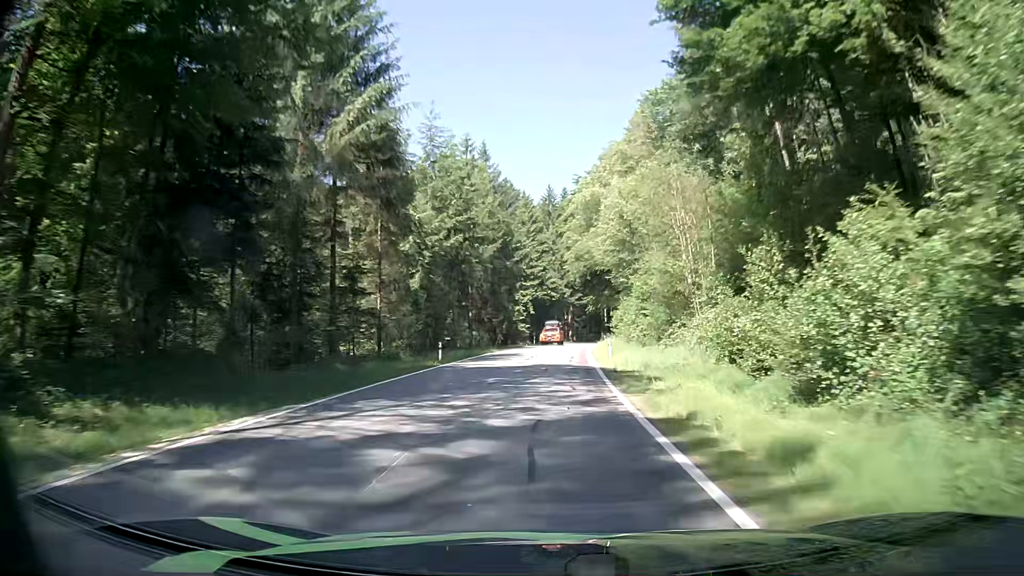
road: tertiary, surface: asphalt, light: Day
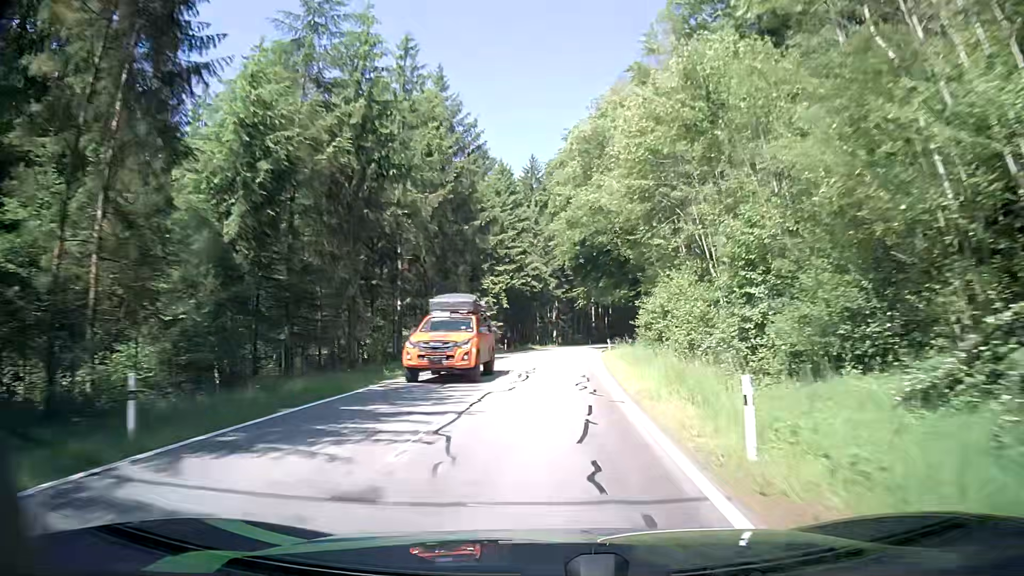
(+0.4, +21.2) m; +2°
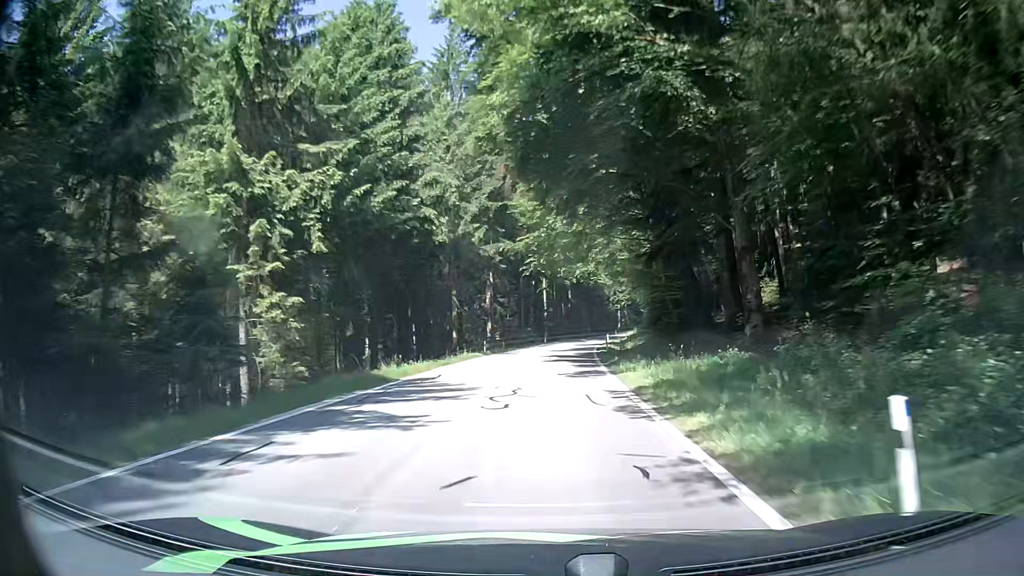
(+1.5, +41.9) m; +3°
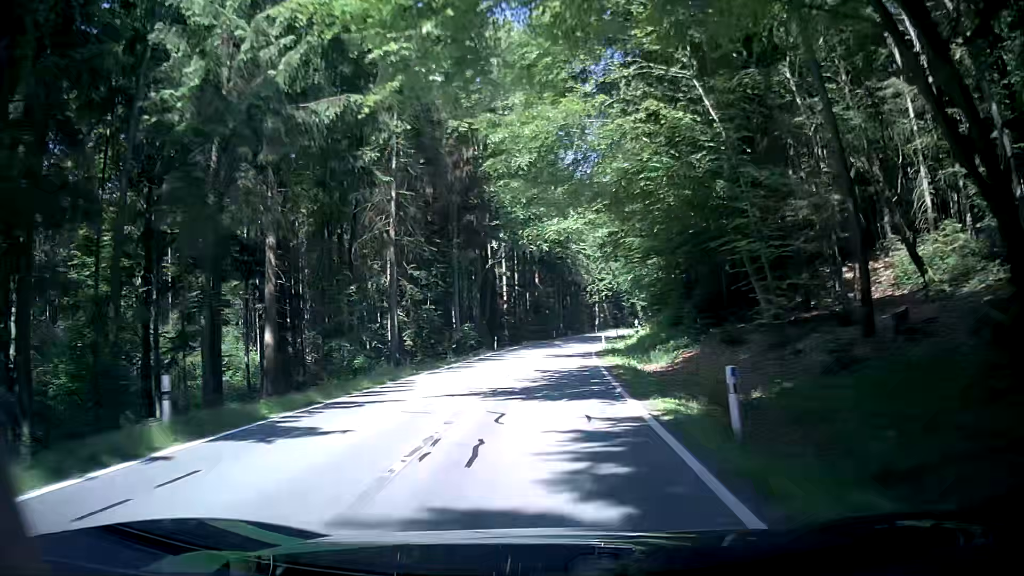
(+1.4, +31.5) m; +4°
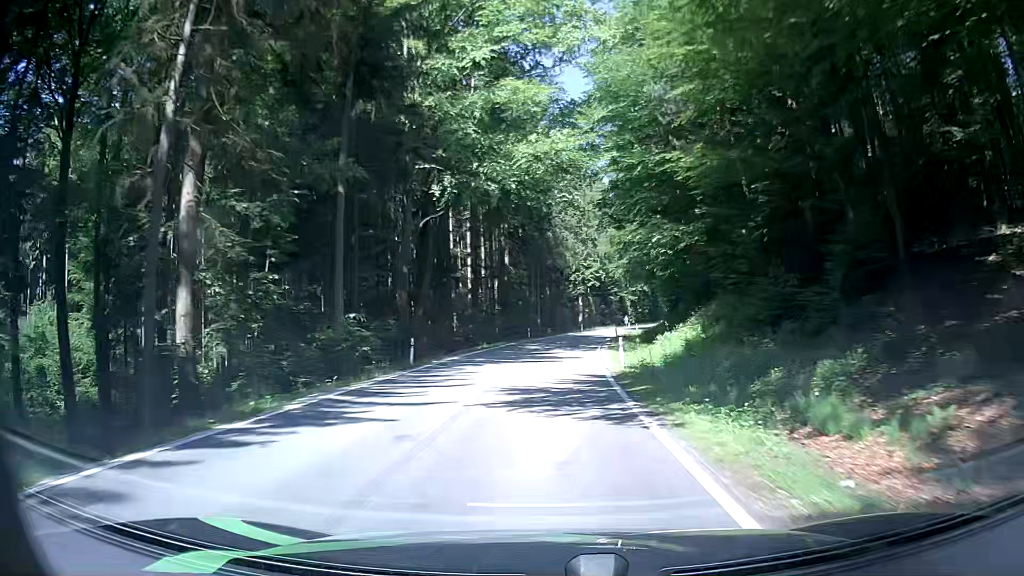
(+0.4, +21.3) m; +2°
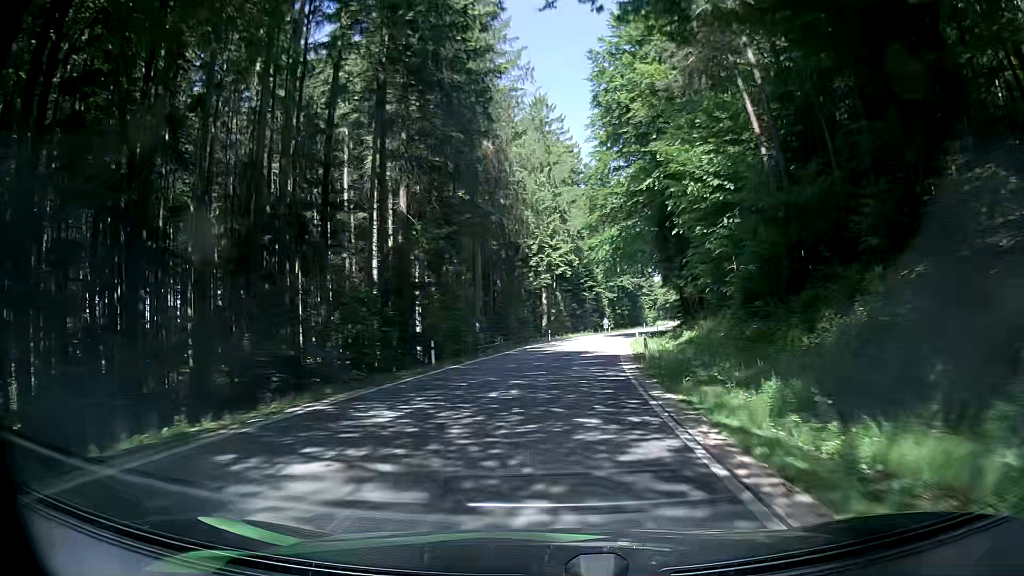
(+0.8, +32.2) m; +3°
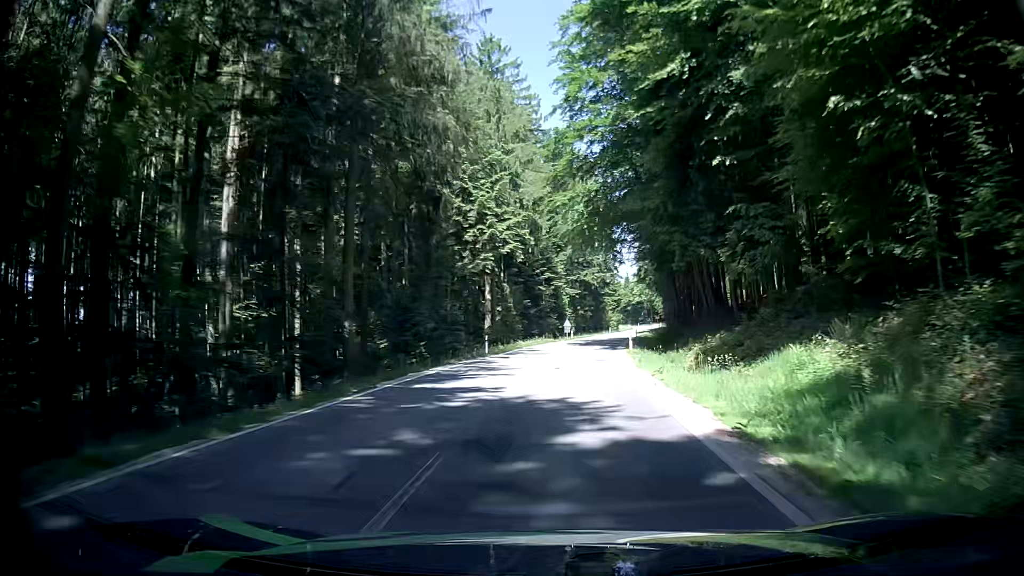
(+0.6, +21.5) m; +4°
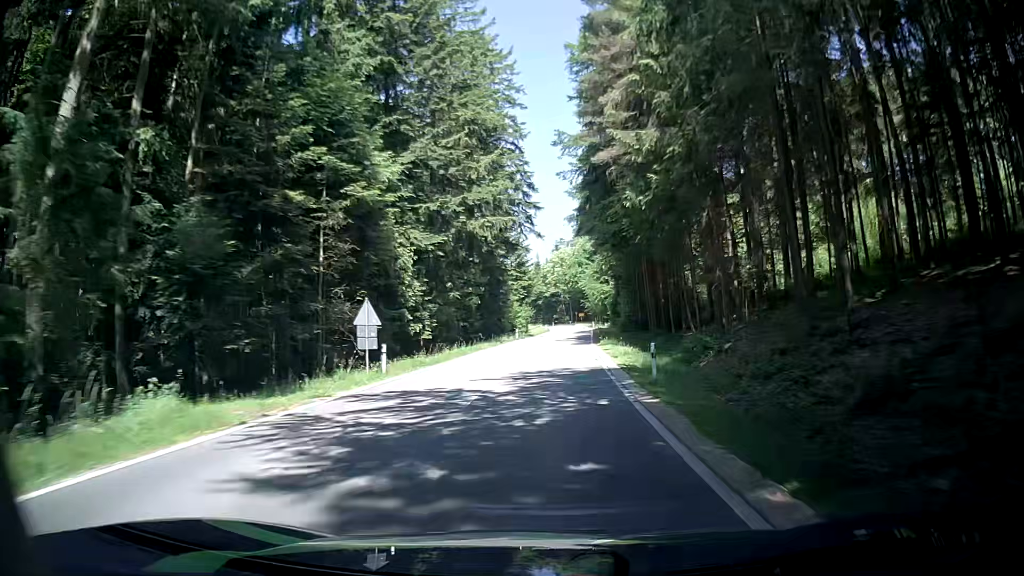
(+4.8, +53.4) m; +9°
(0, +10) (0, +20) (+1, +30) (+1, +40) (+2, +50) (+2, +60) (+3, +70) (+3, +80) (+4, +90) (+4, +100) m
